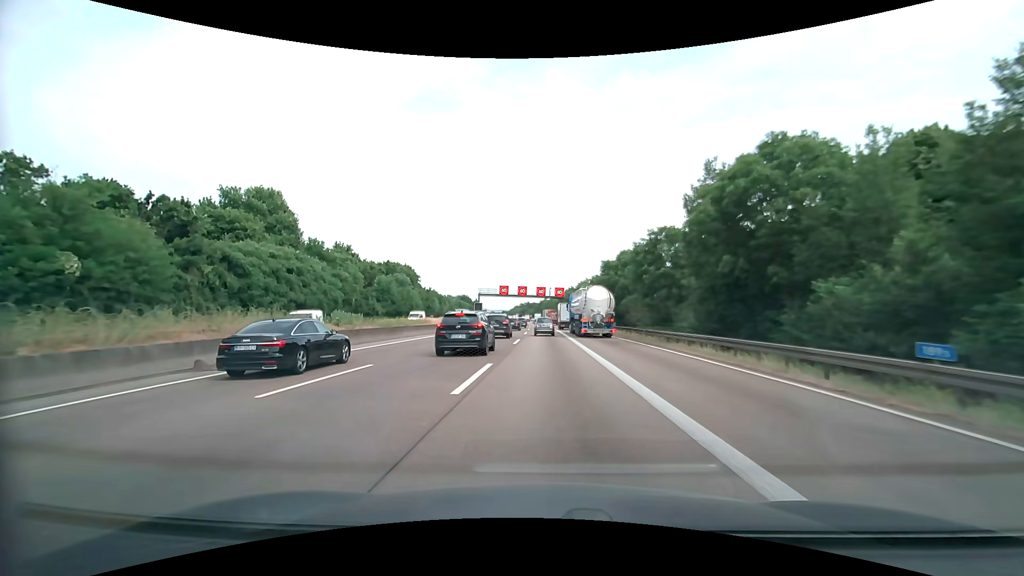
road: motorway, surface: asphalt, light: Day
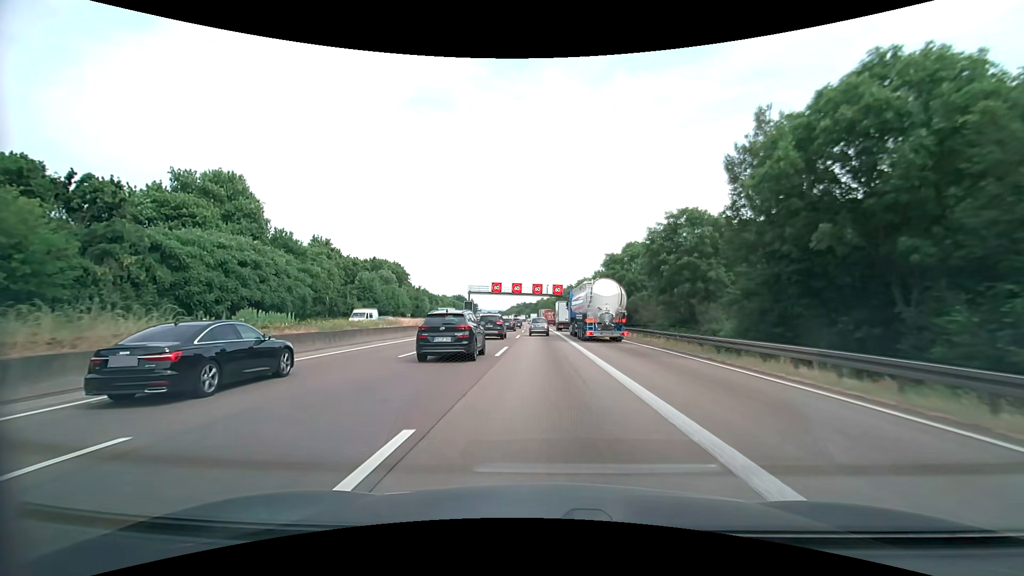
(0.0, +8.7) m; 0°
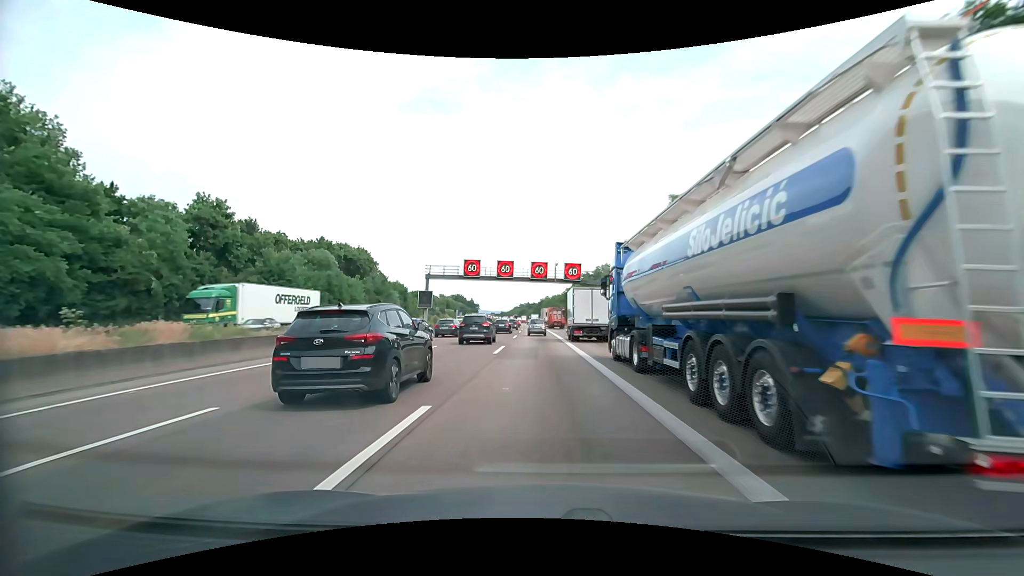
(+0.2, +34.1) m; 0°
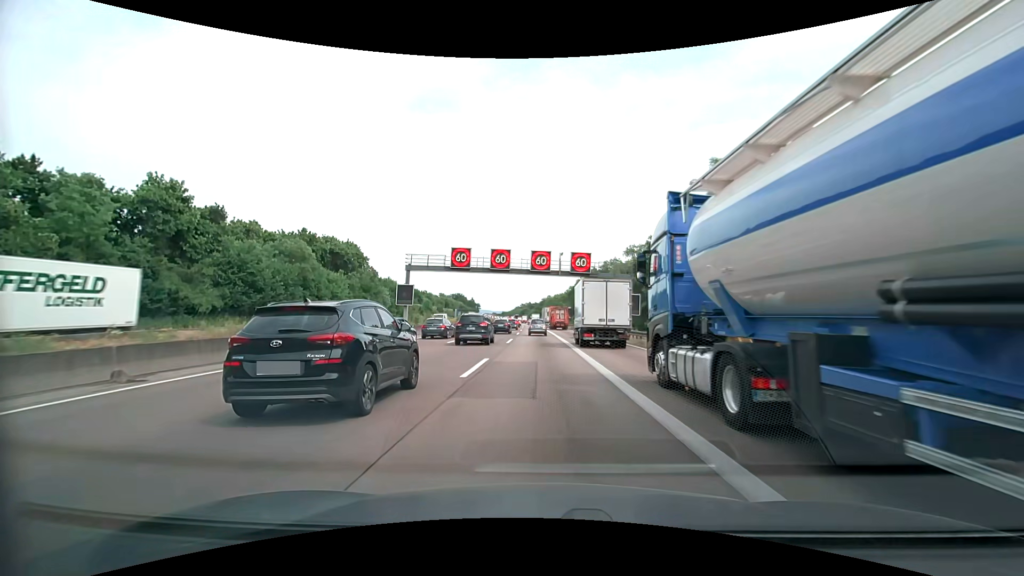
(0.0, +8.4) m; 0°
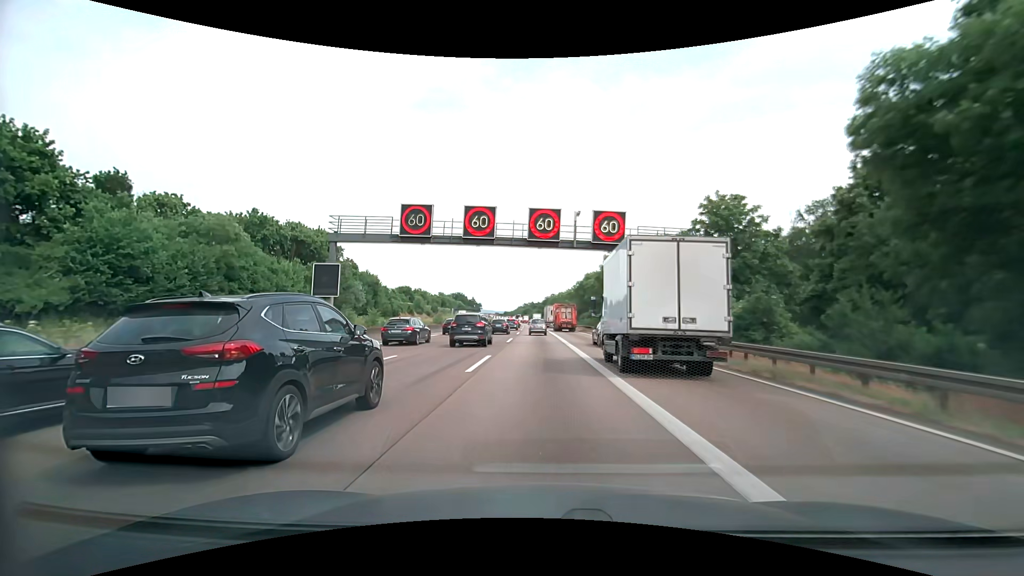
(0.0, +16.8) m; 0°
